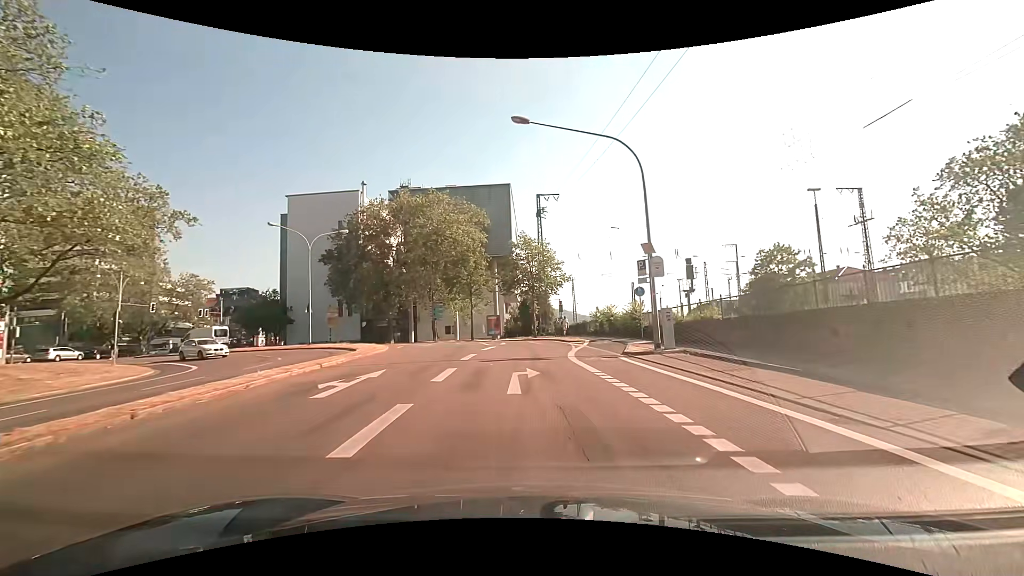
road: secondary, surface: asphalt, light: Day
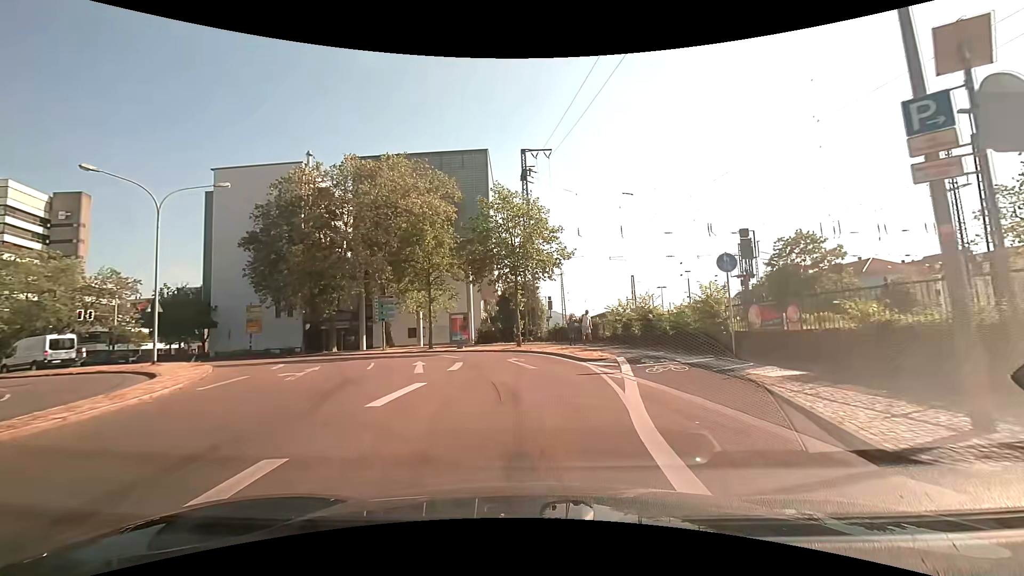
(+0.2, +14.8) m; +2°
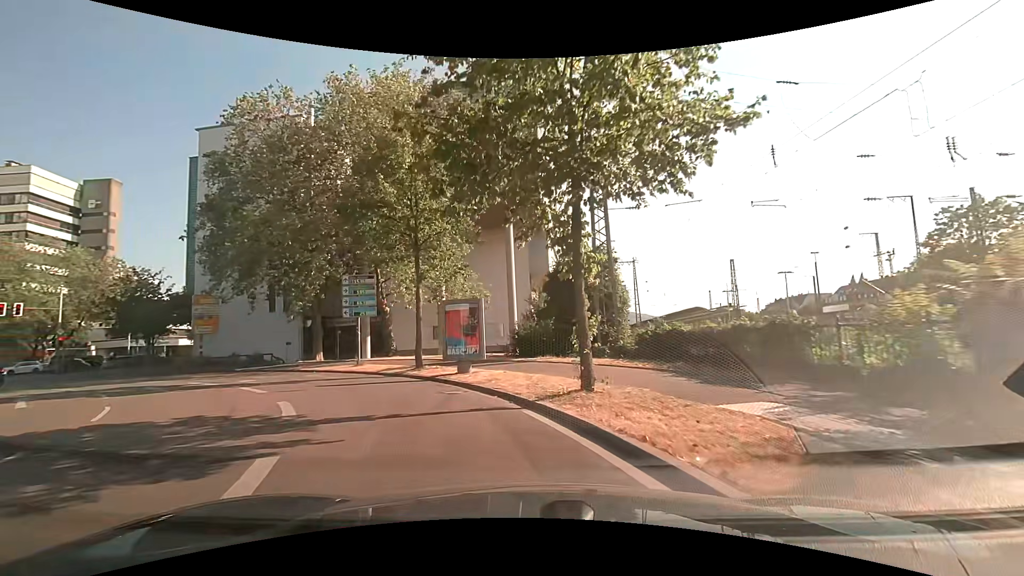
(-0.3, +17.5) m; -7°
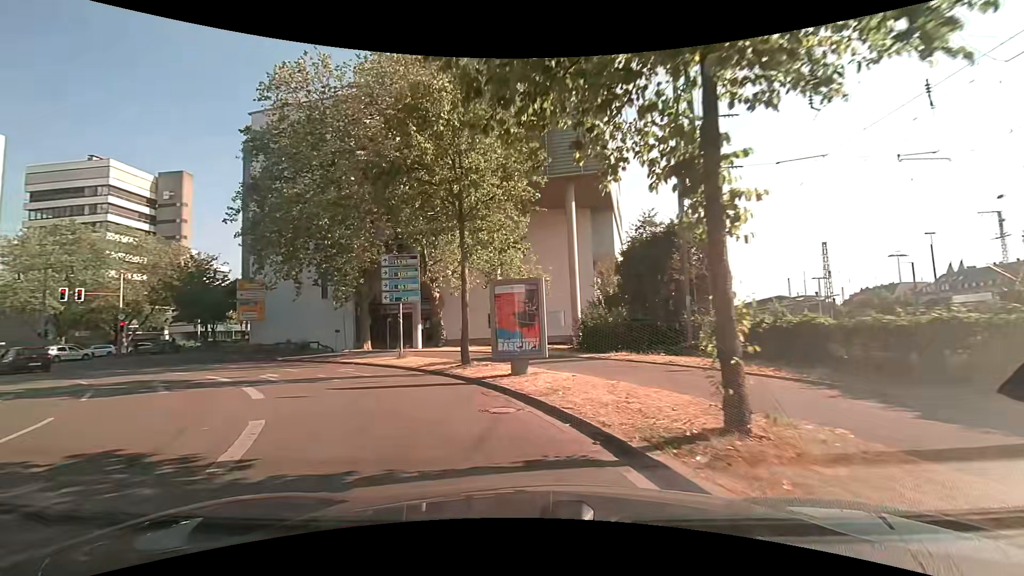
(-0.2, +3.9) m; -7°
